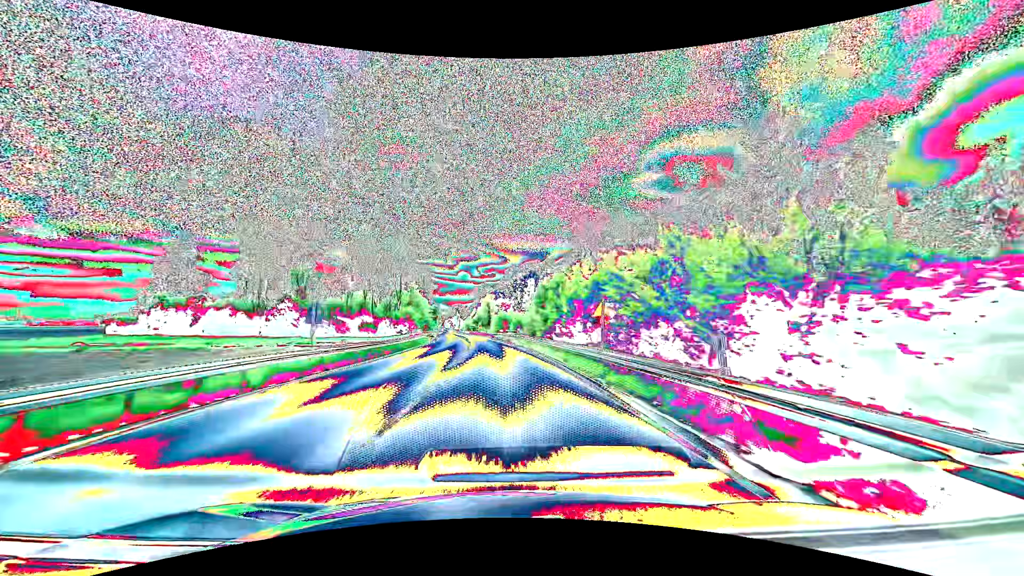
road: primary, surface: asphalt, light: Day
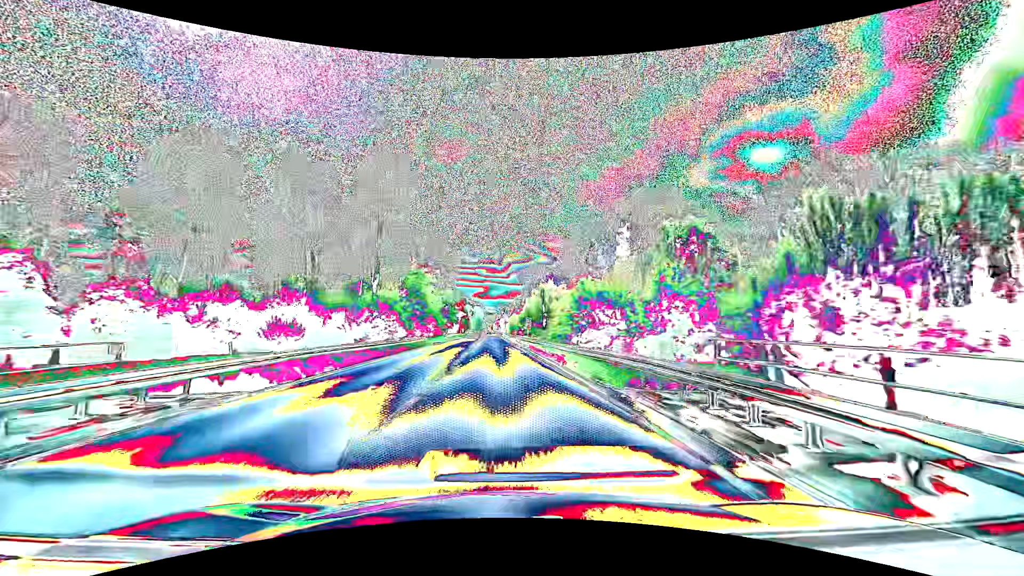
(-3.1, +60.4) m; -6°
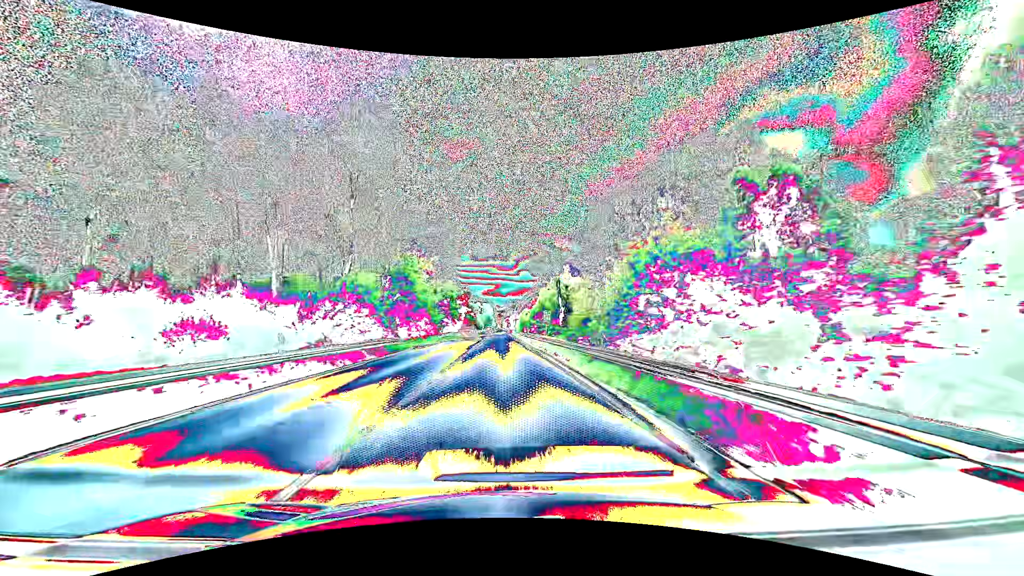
(-0.2, +15.4) m; -1°
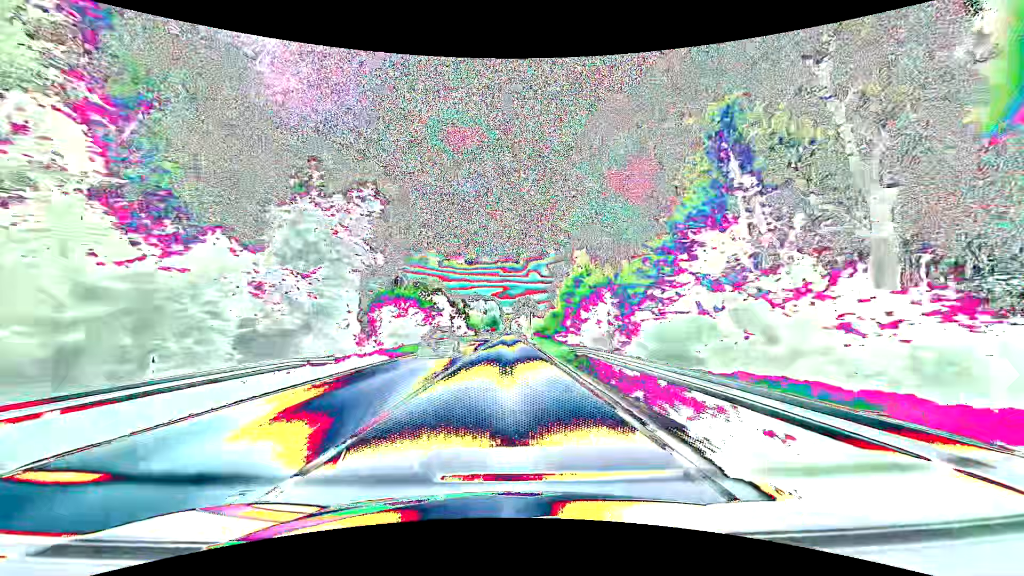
(-1.3, +77.7) m; -1°
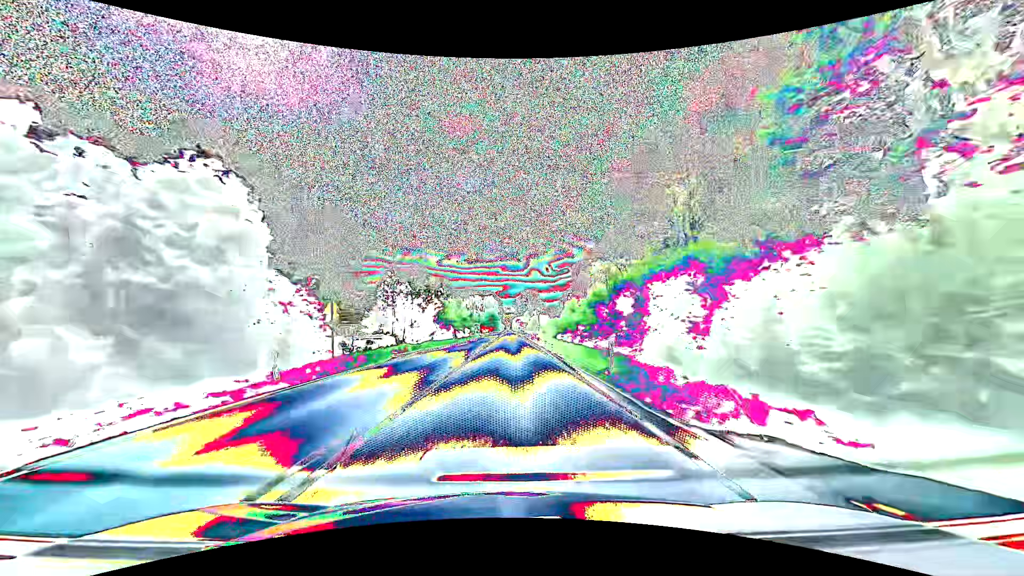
(-0.1, +47.0) m; 0°
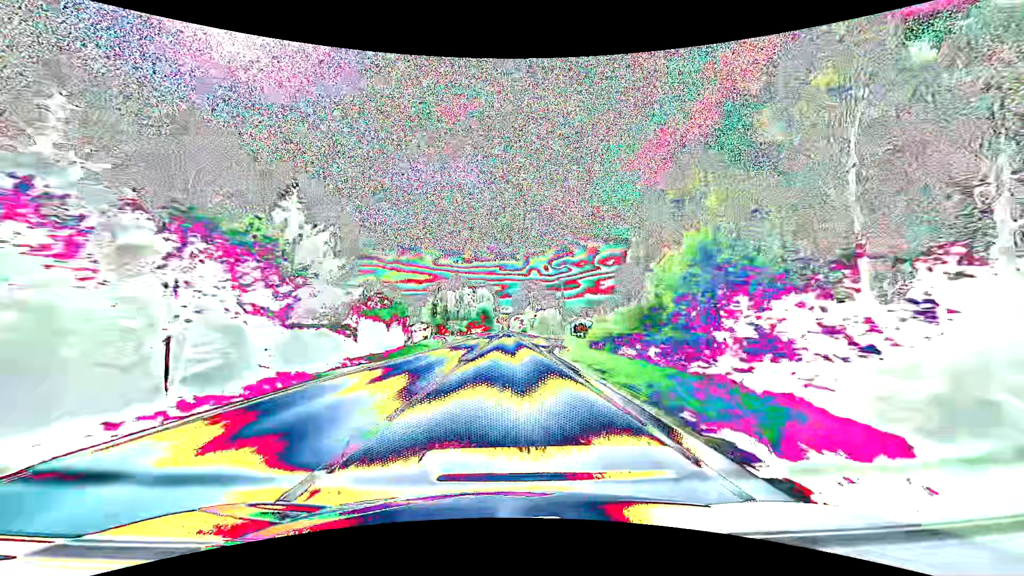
(+0.2, +63.0) m; 0°
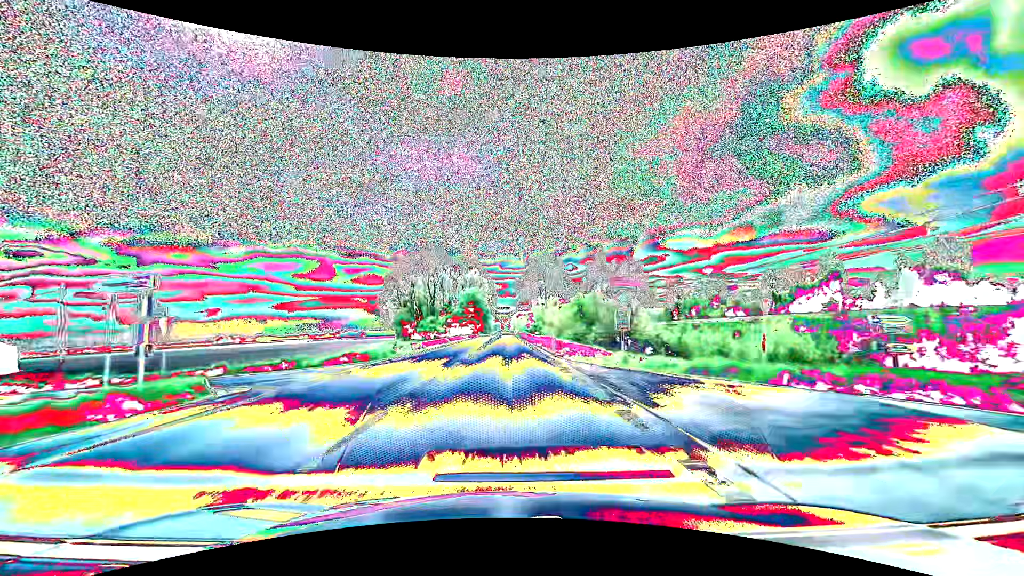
(-0.1, +79.0) m; 0°
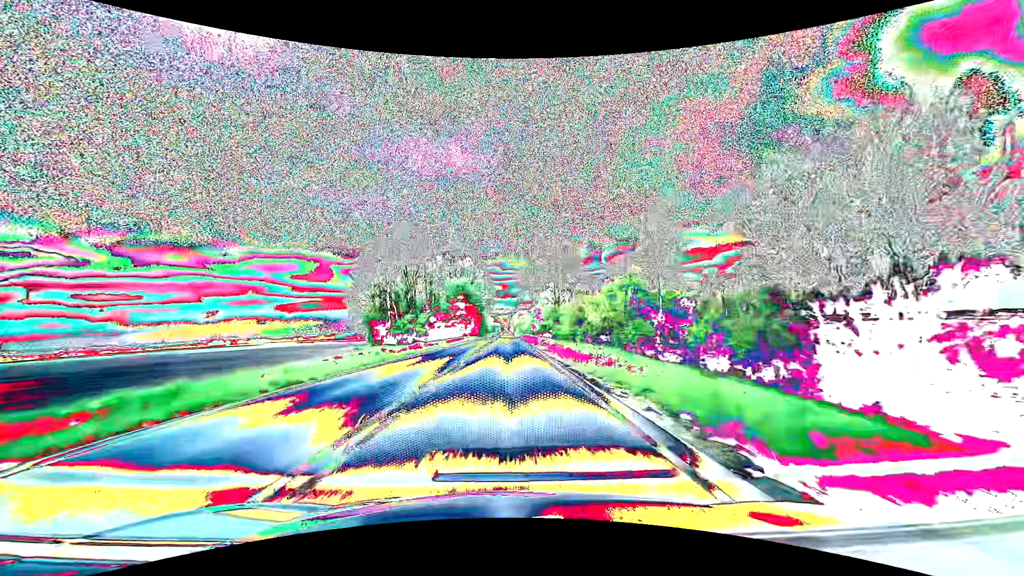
(0.0, +31.6) m; 0°
(0, +10) (0, +20) (0, +30) (0, +40) (0, +50) (0, +60) (0, +70) (0, +80) (0, +90) (0, +100) m
